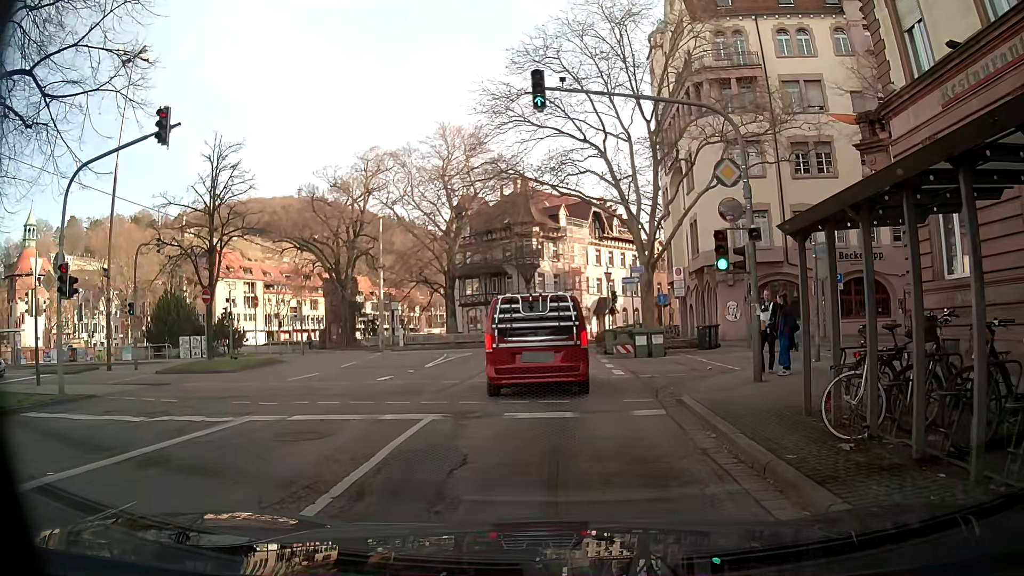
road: primary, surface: asphalt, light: Day
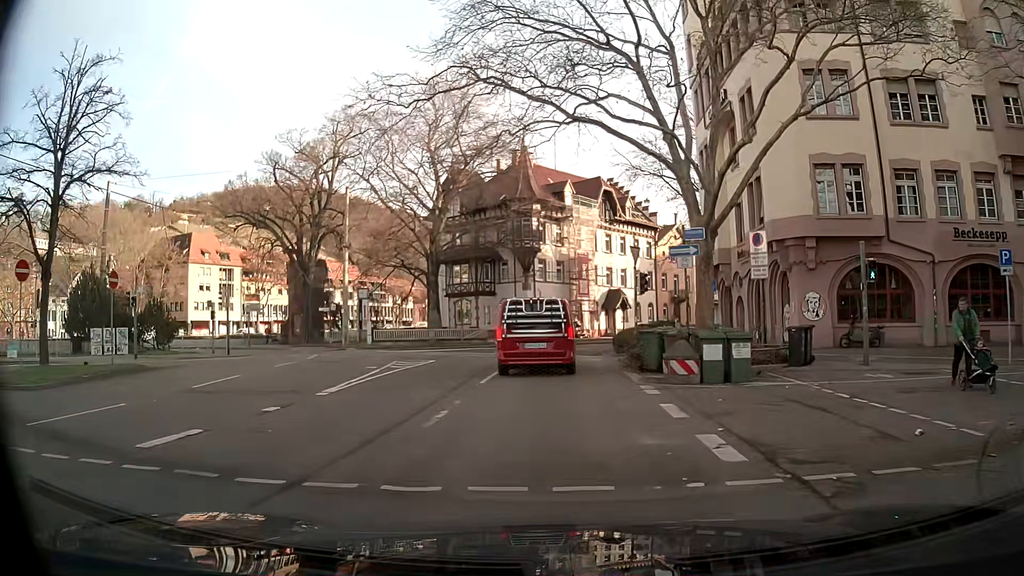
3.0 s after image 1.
(-0.3, +11.6) m; -2°
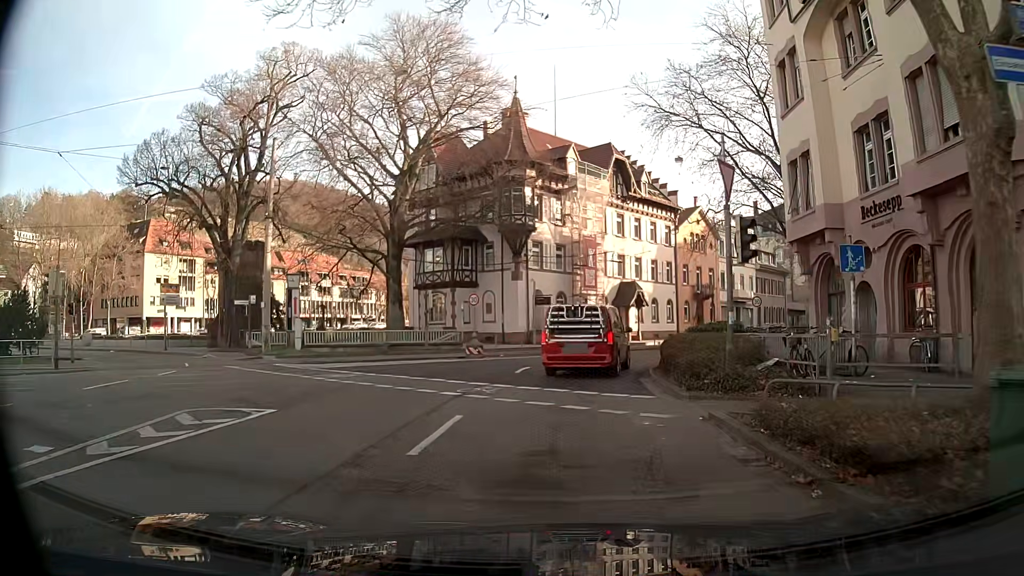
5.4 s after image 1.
(0.0, +14.2) m; 0°
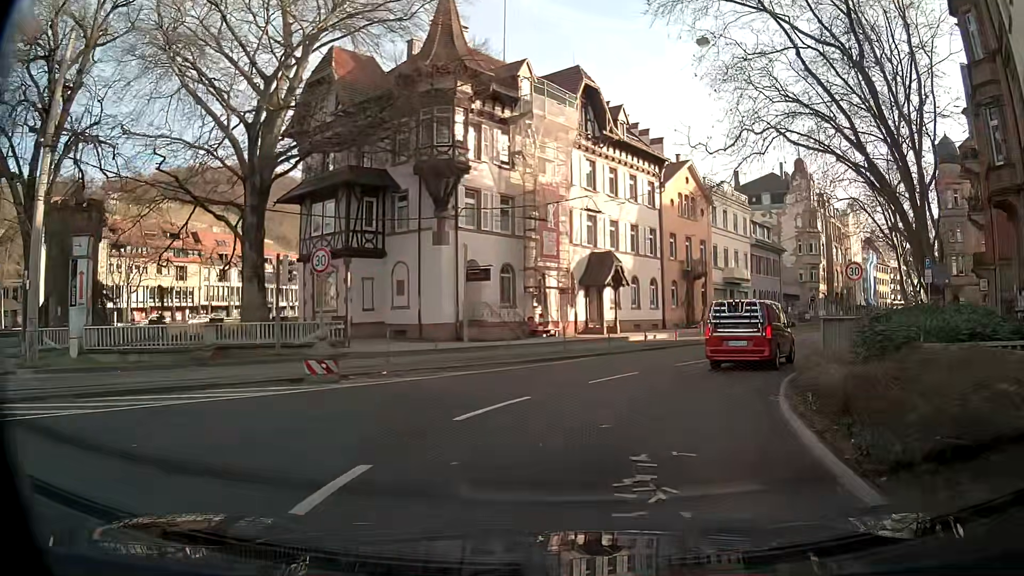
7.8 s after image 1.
(+0.6, +16.2) m; +7°
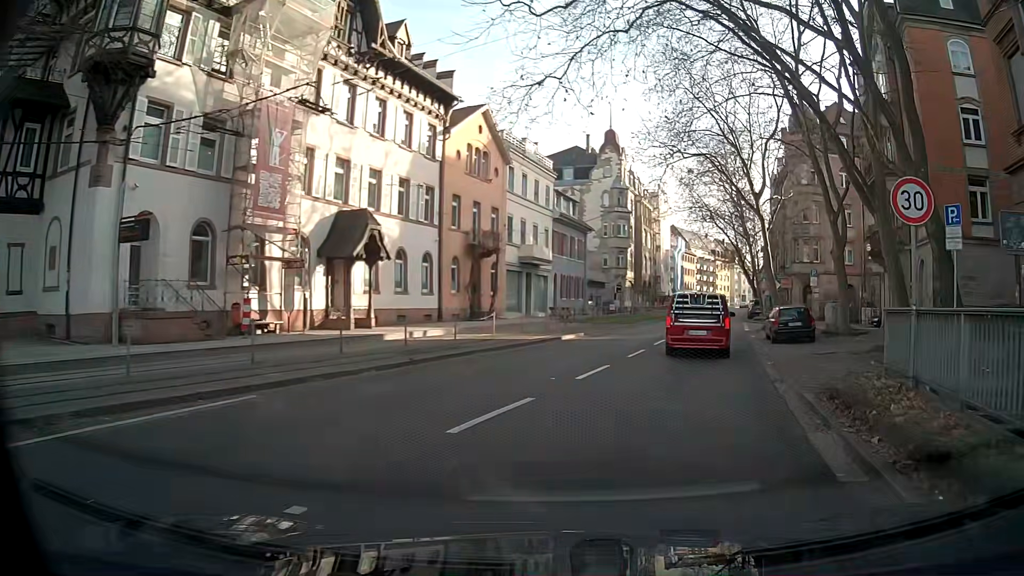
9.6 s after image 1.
(+2.0, +12.7) m; +19°
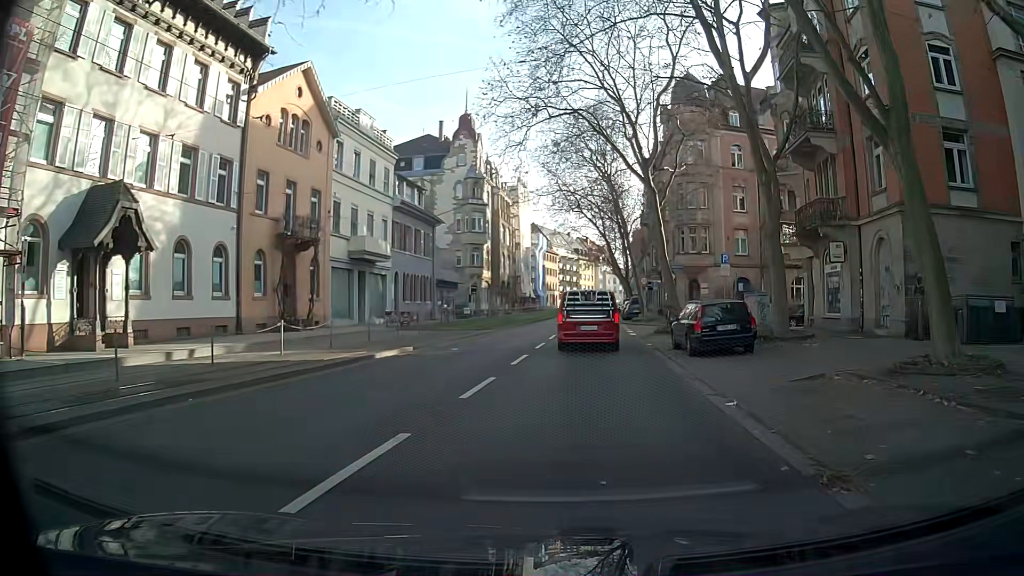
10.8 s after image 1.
(+0.8, +8.7) m; +9°
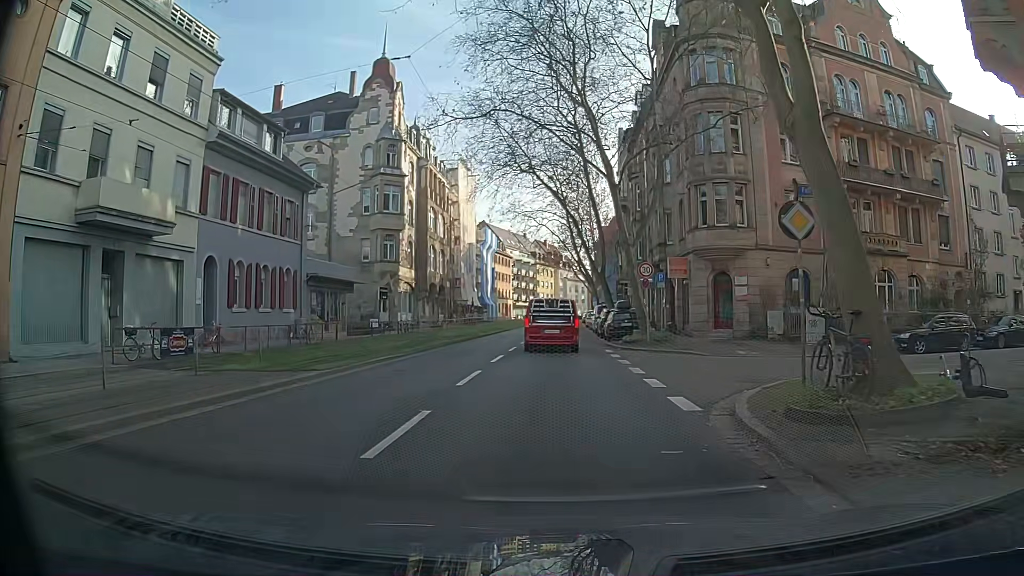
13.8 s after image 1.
(+0.8, +21.9) m; +2°
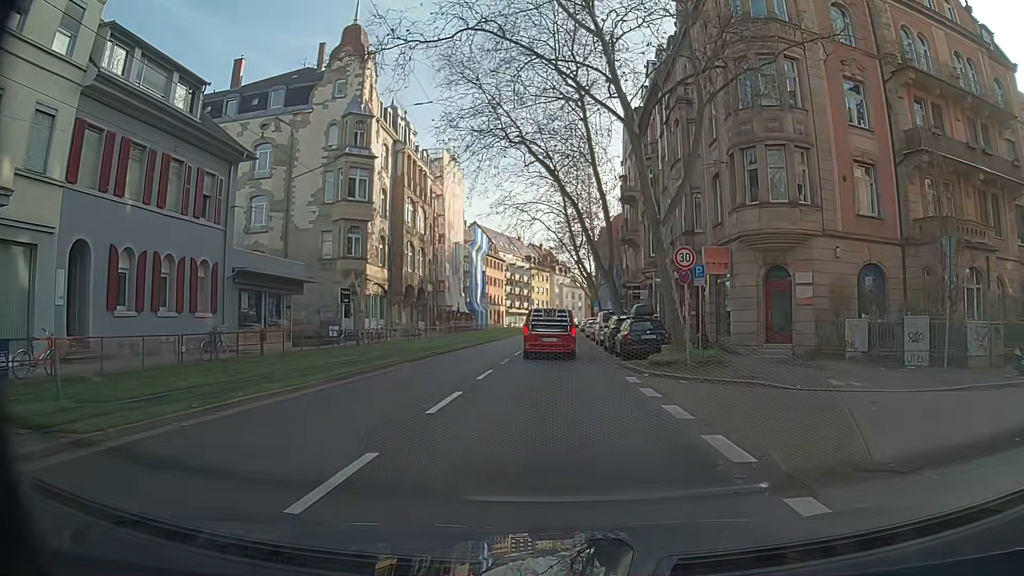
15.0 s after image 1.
(0.0, +8.8) m; +1°
(0, +10) (0, +20) (0, +30) (+1, +40) (+1, +50) (+1, +60) (+1, +70) (+1, +80) (+2, +90) (+2, +100) m
